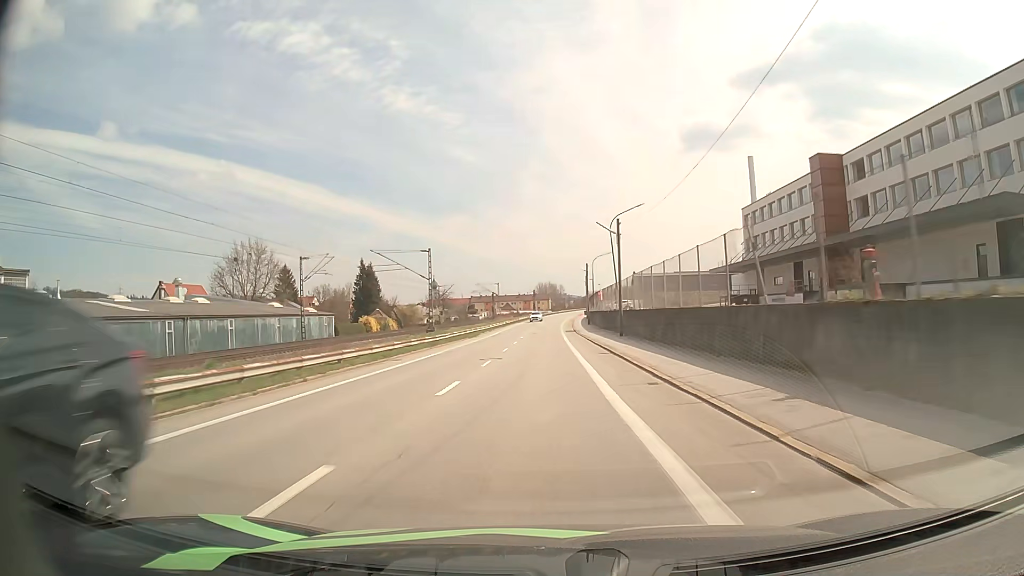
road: unclassified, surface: asphalt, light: Day
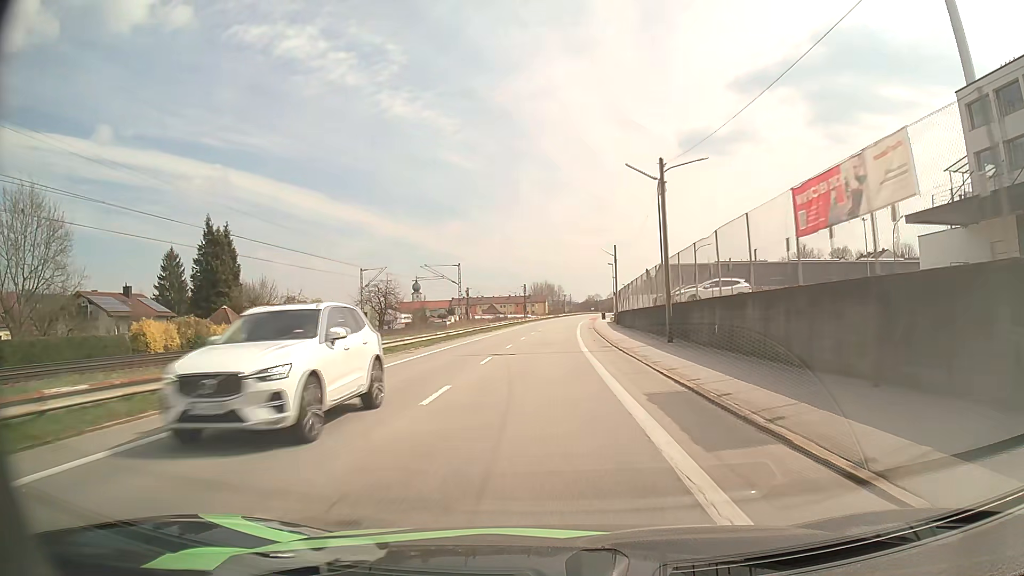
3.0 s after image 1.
(-0.1, +55.6) m; 0°
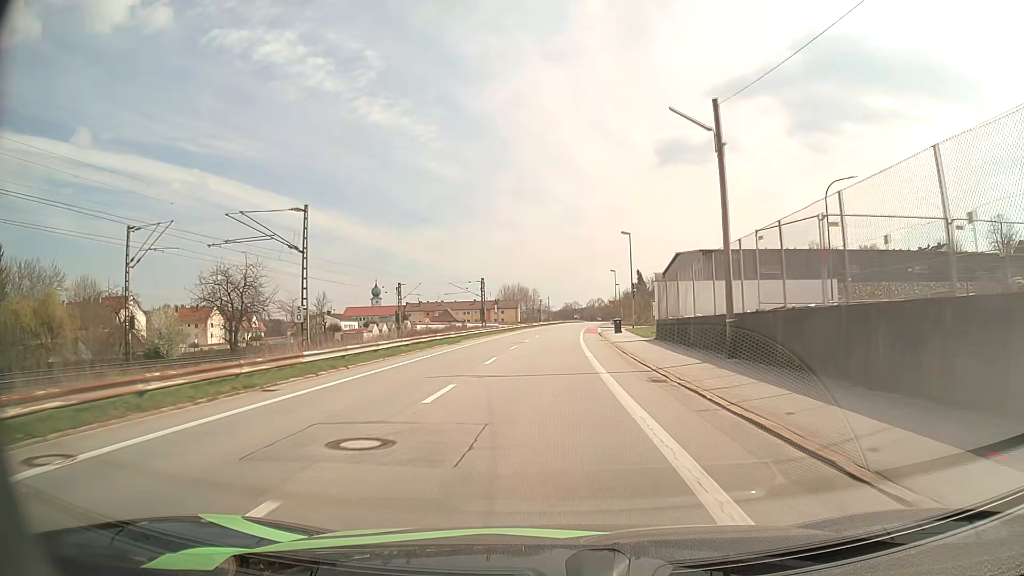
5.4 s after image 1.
(+0.7, +45.1) m; +2°
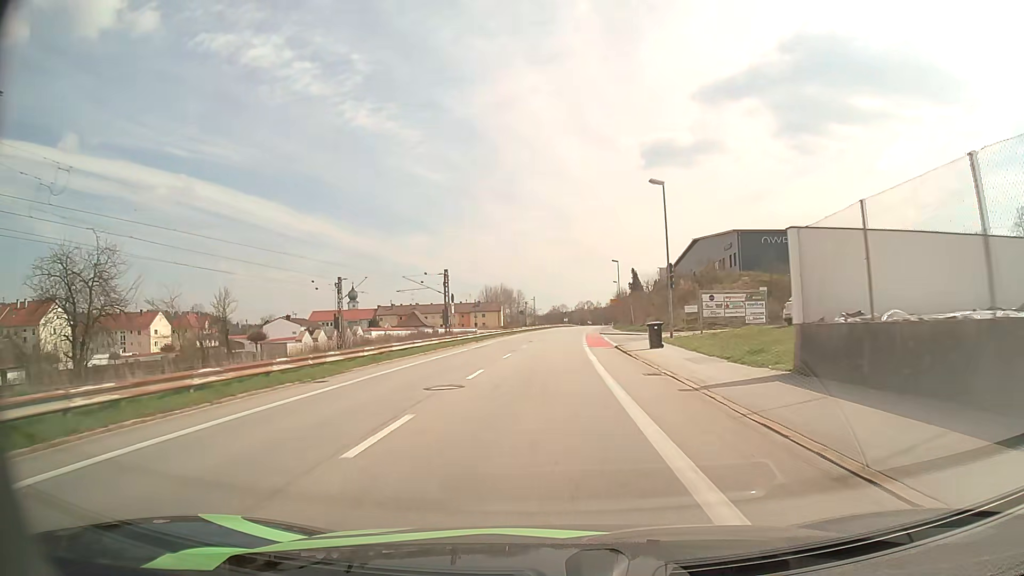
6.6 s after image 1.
(+0.3, +22.4) m; +1°
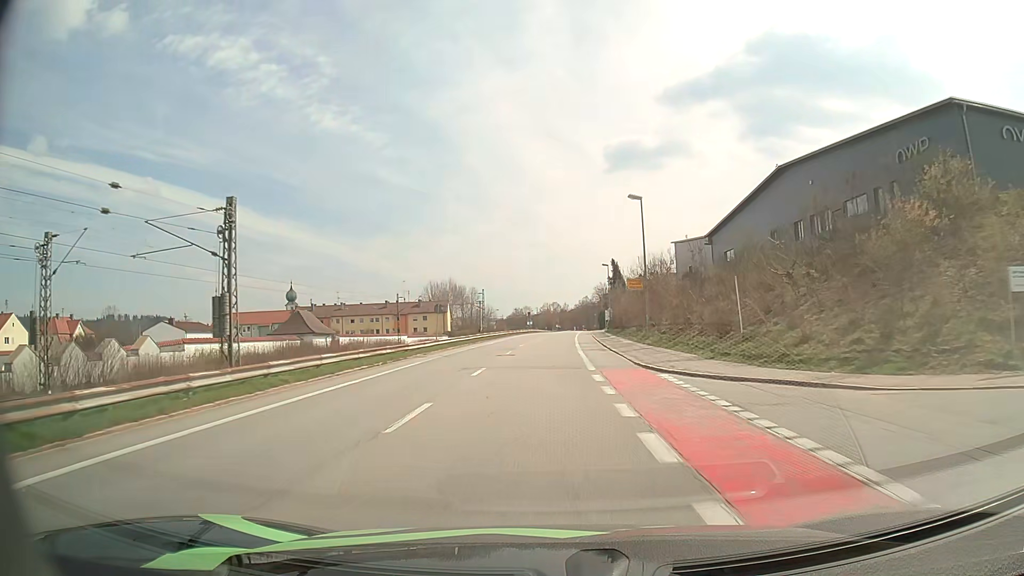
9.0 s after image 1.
(+1.0, +43.6) m; +3°
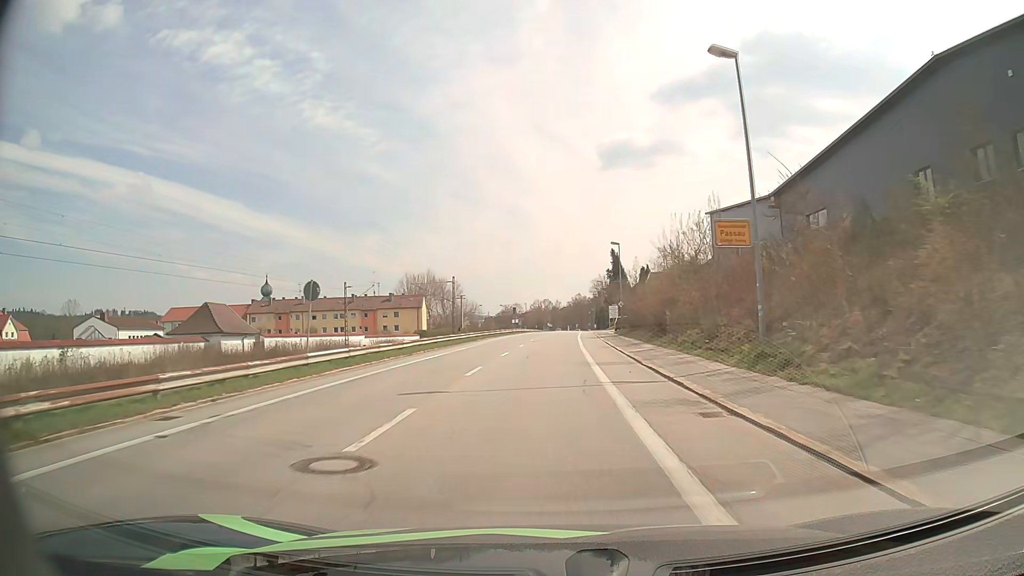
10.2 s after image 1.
(+0.1, +21.3) m; +1°
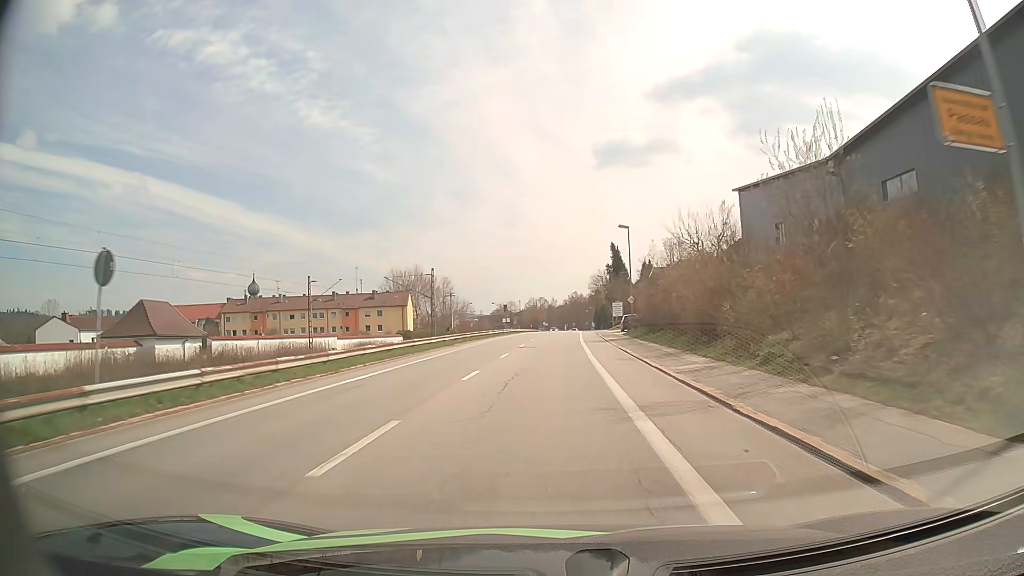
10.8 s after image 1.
(0.0, +10.3) m; 0°
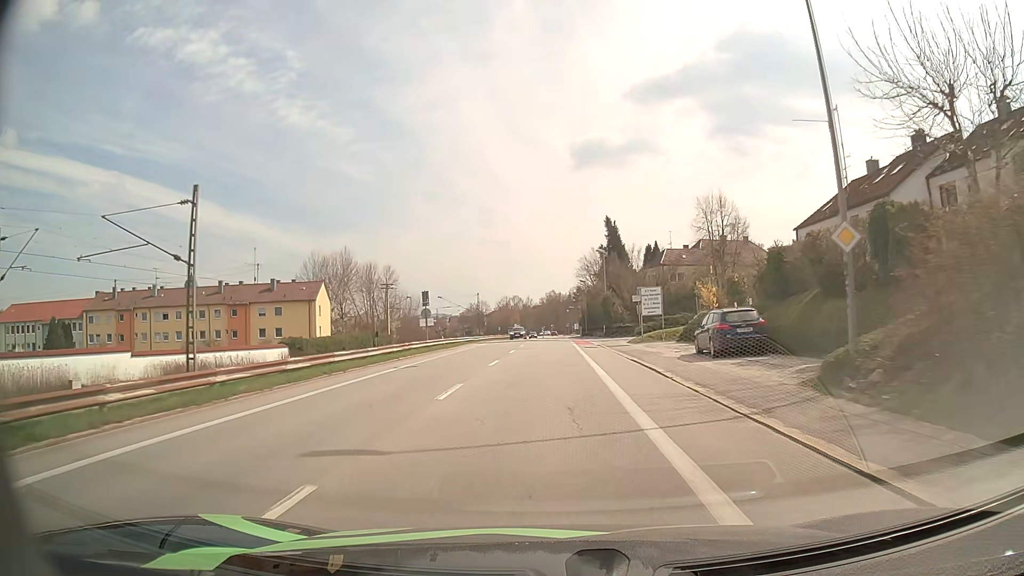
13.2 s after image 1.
(+0.7, +39.4) m; +2°
(0, +10) (0, +20) (0, +30) (0, +40) (0, +50) (0, +60) (+1, +70) (+1, +80) (+1, +90) (+1, +100) m
